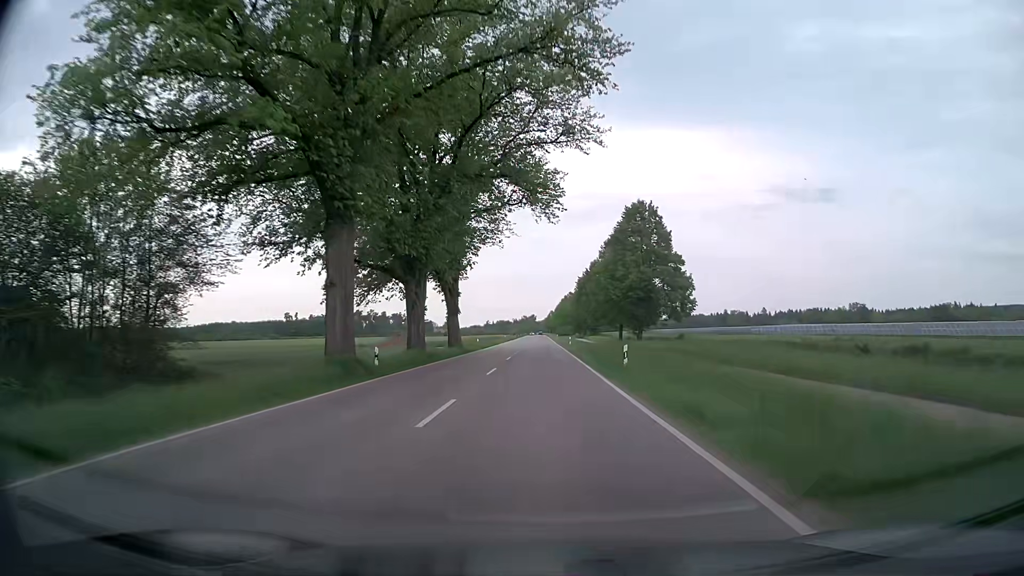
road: secondary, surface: asphalt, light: Day
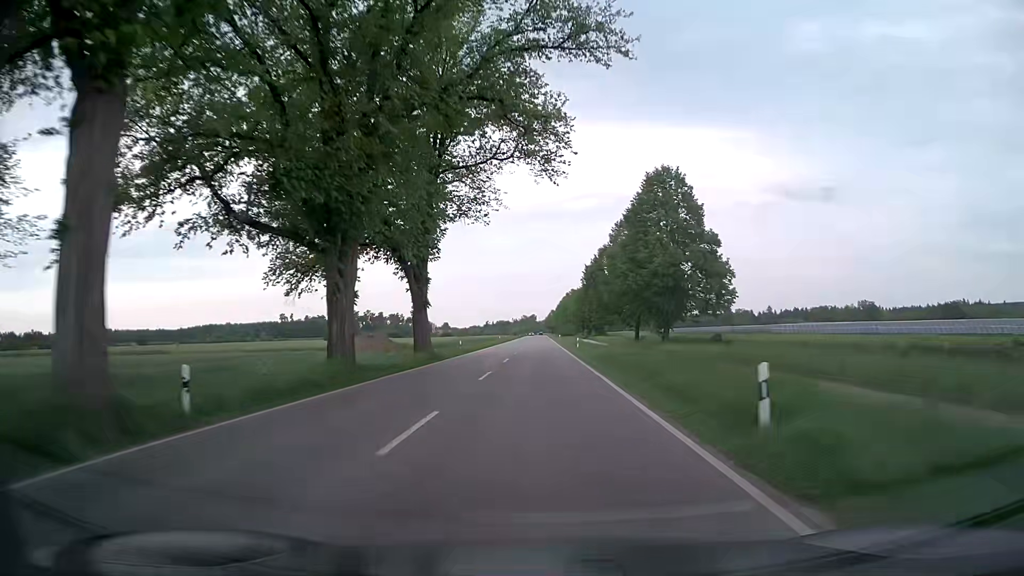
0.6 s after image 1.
(0.0, +14.2) m; 0°
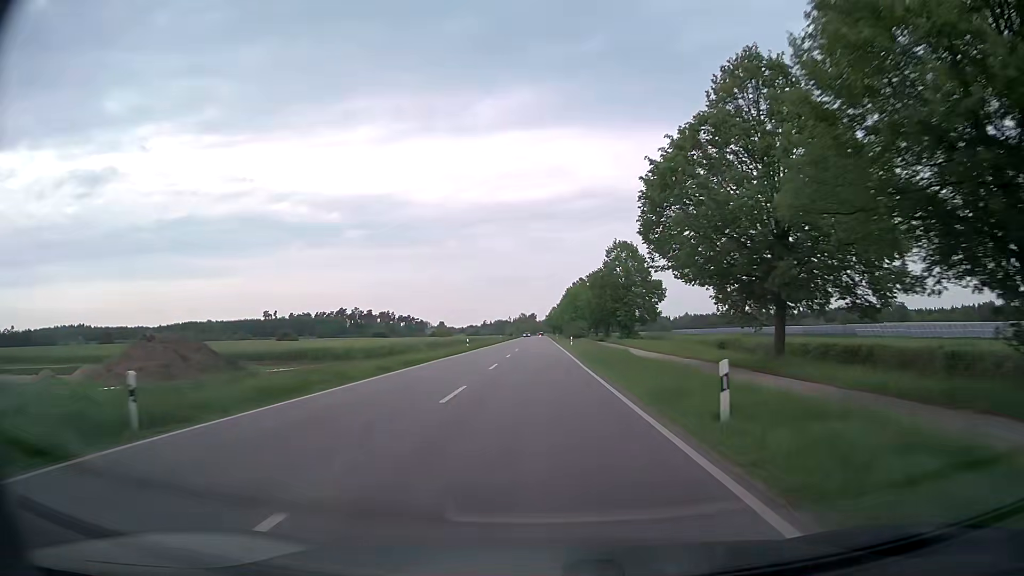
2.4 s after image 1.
(-0.1, +42.6) m; 0°
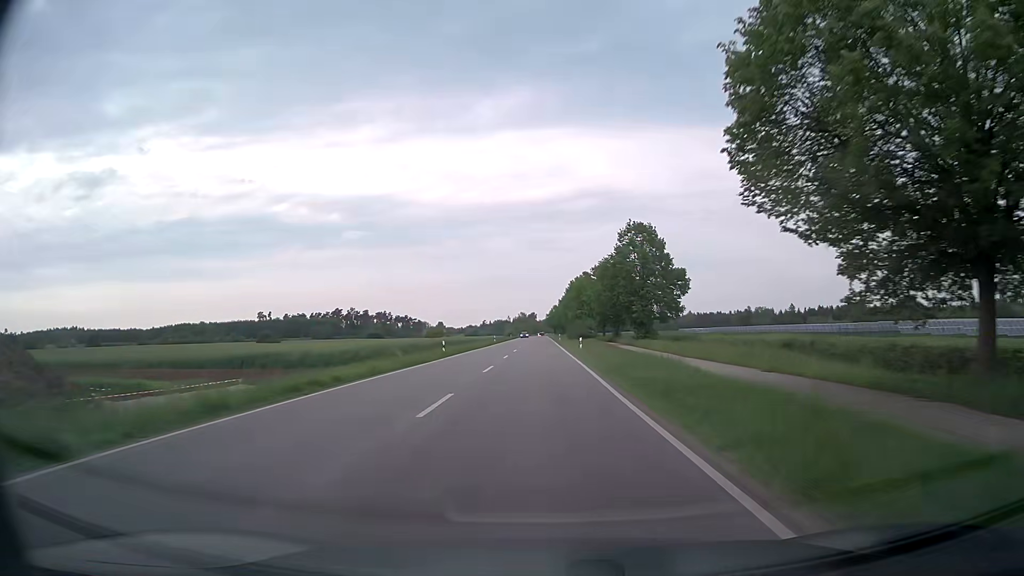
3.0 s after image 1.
(0.0, +14.2) m; 0°
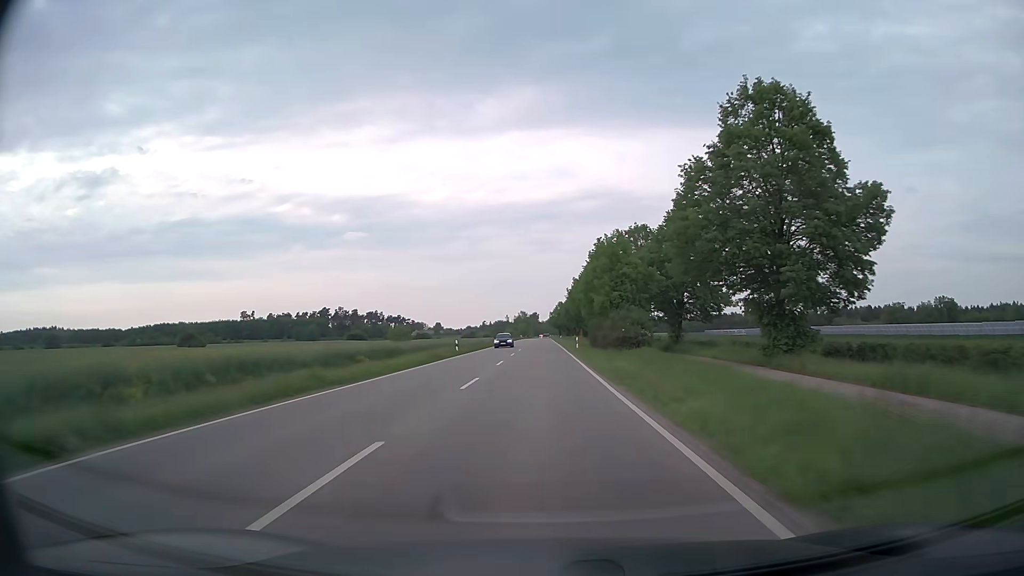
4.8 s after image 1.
(-0.1, +42.5) m; 0°
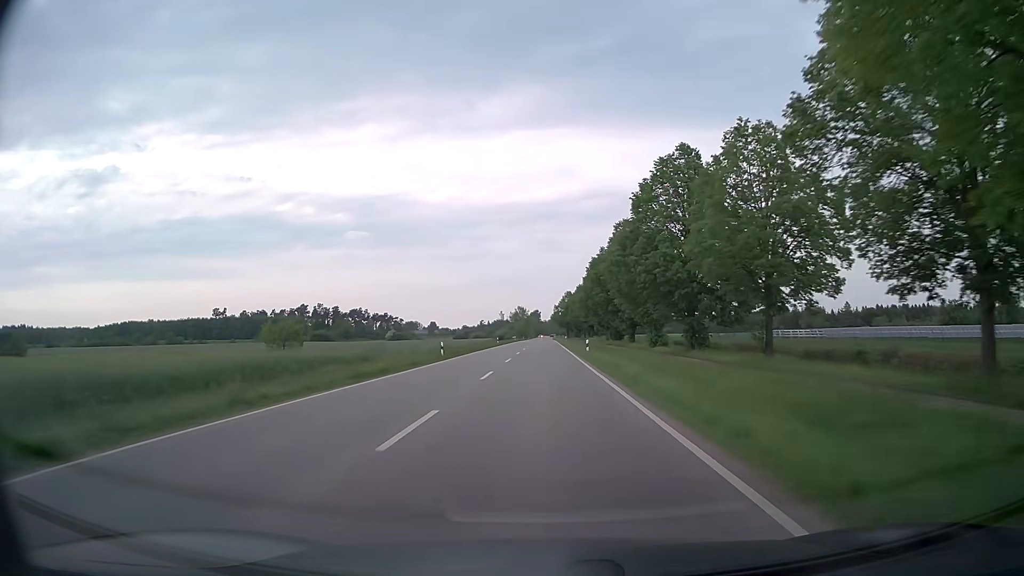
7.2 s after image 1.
(-0.1, +56.7) m; -1°
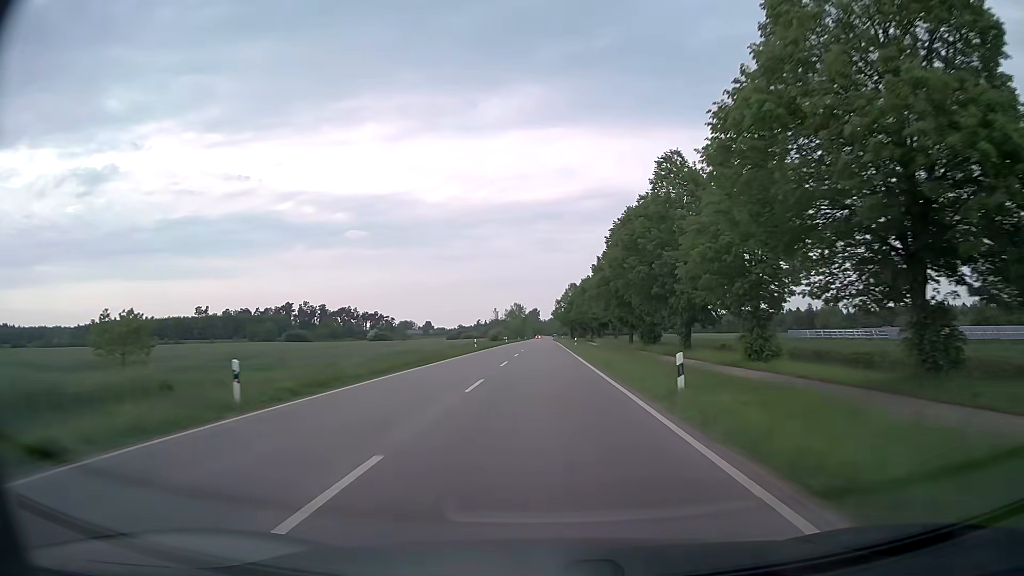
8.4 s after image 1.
(+0.1, +28.4) m; +1°
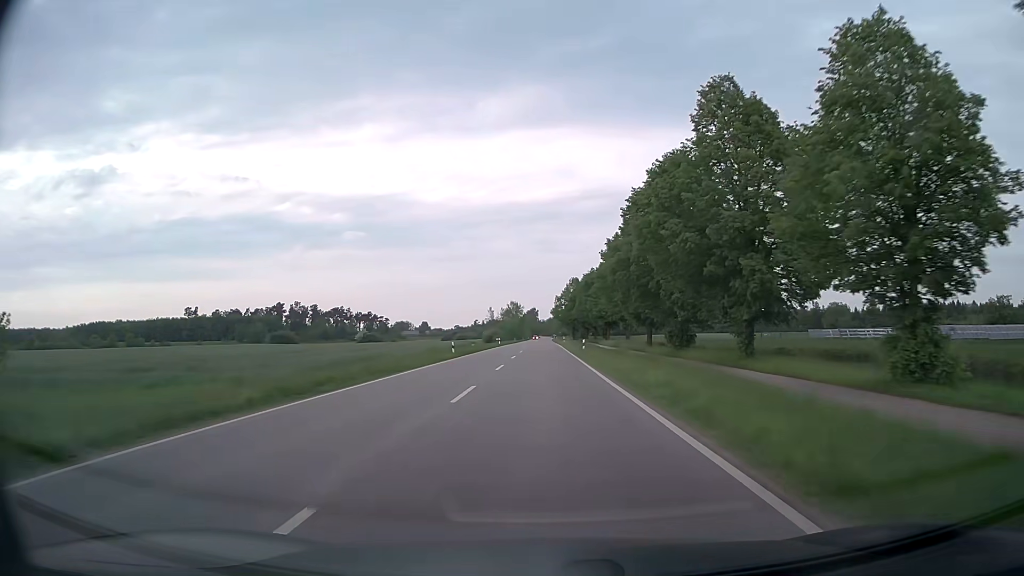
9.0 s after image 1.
(0.0, +14.2) m; 0°
(0, +10) (0, +20) (0, +30) (0, +40) (0, +50) (0, +60) (0, +70) (0, +80) (0, +90) (0, +100) m
